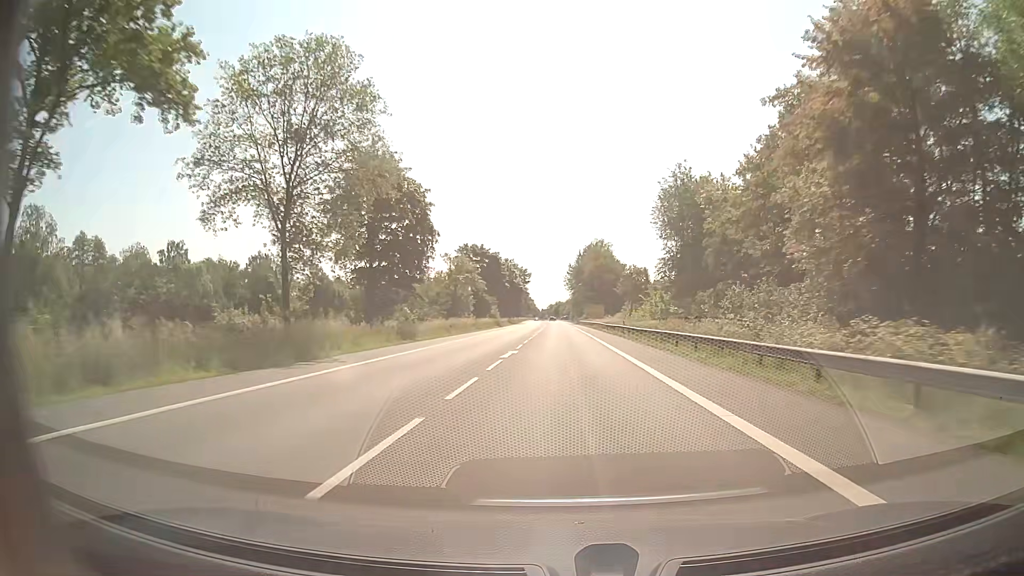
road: secondary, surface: asphalt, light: Day
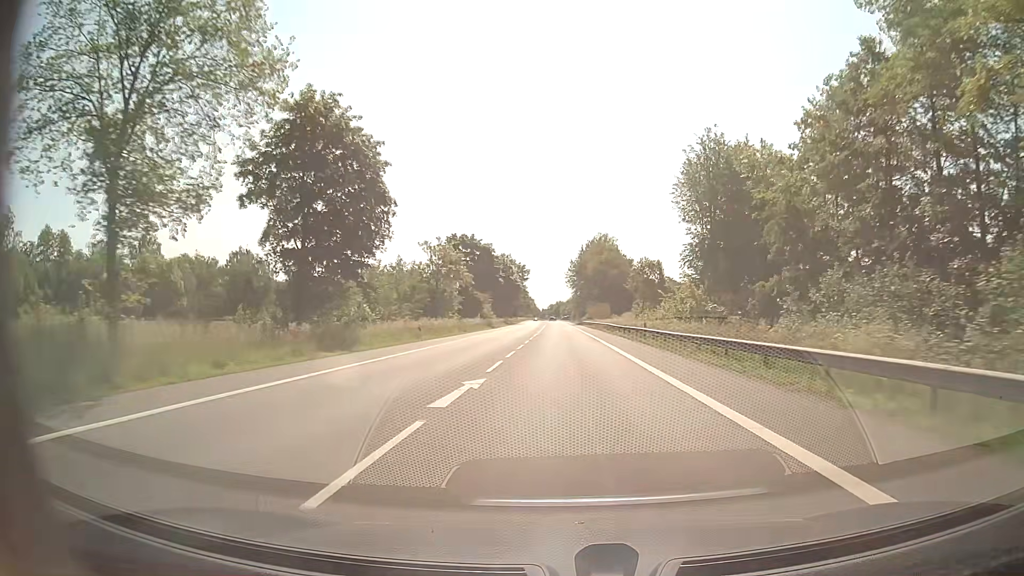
(0.0, +12.5) m; 0°
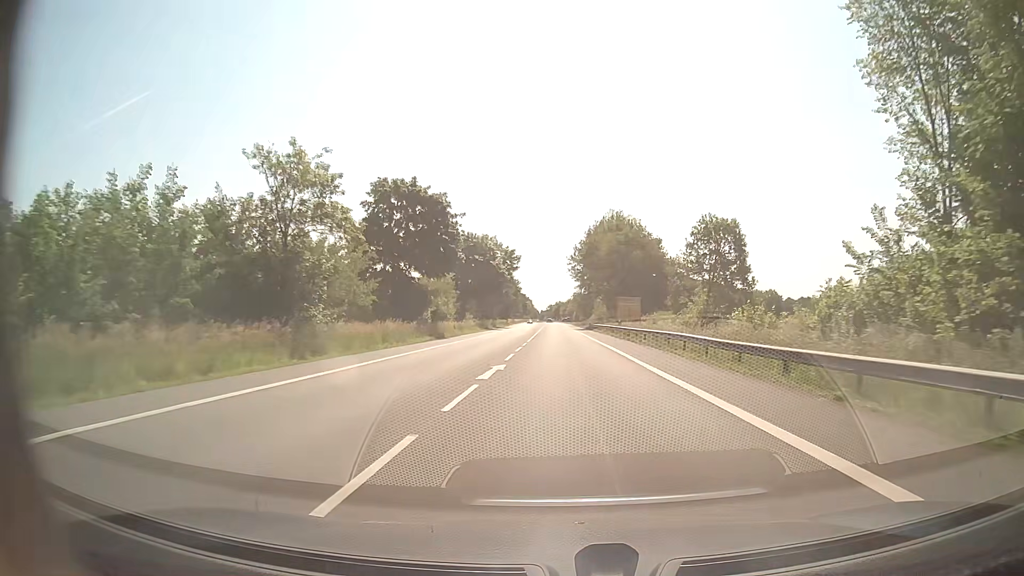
(-0.2, +37.5) m; 0°
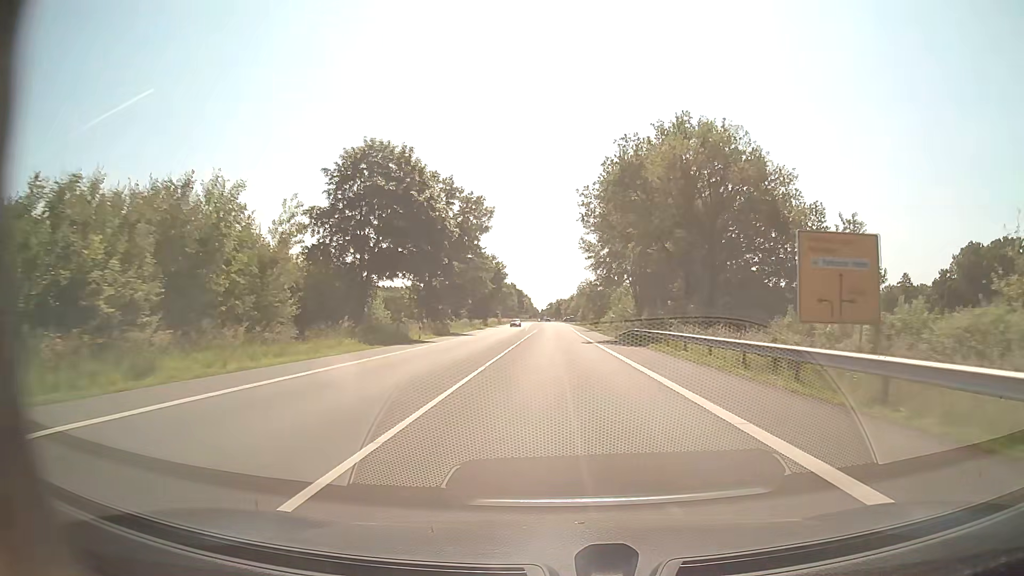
(0.0, +50.0) m; 0°
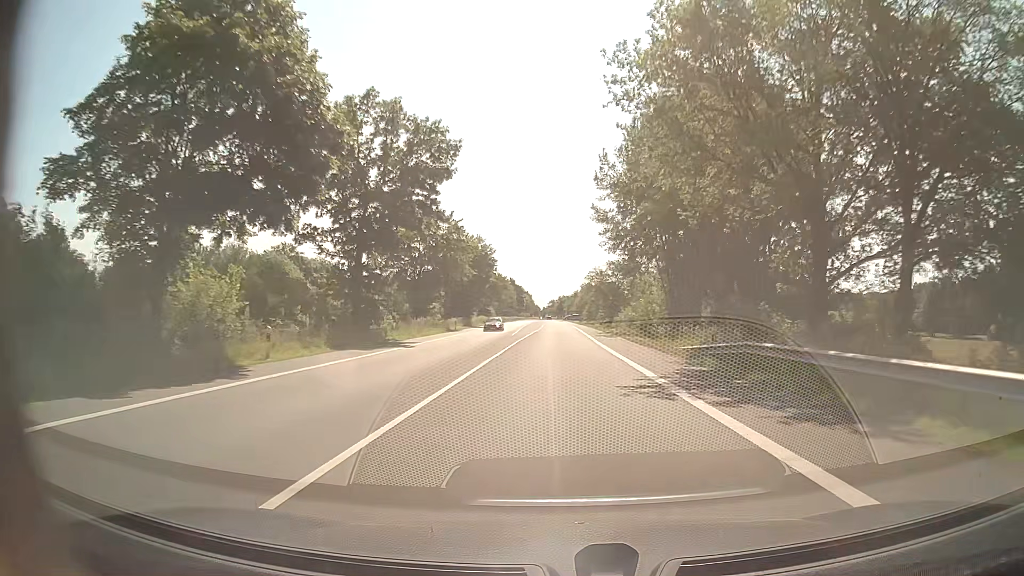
(0.0, +25.0) m; 0°
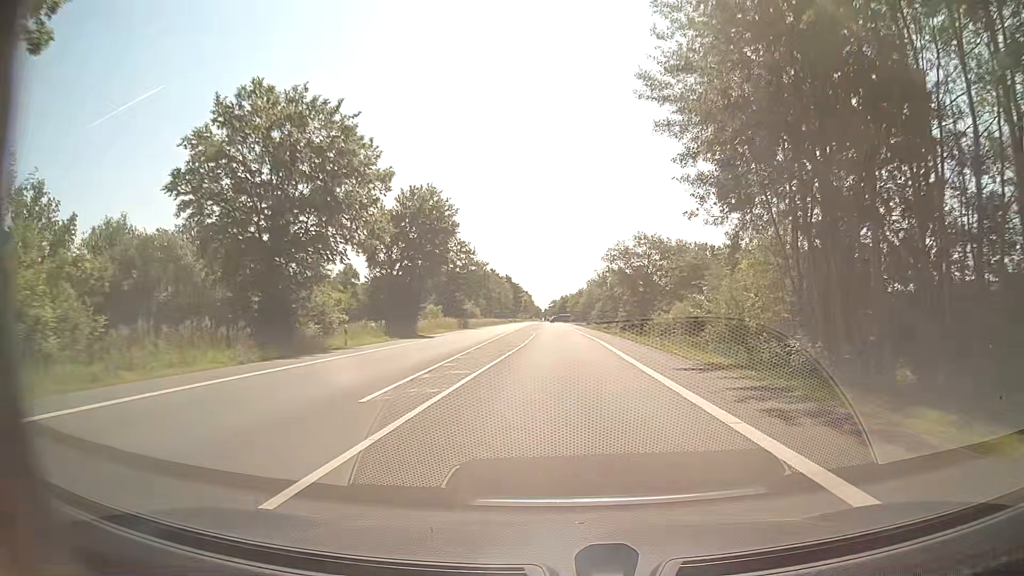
(-0.1, +37.5) m; 0°
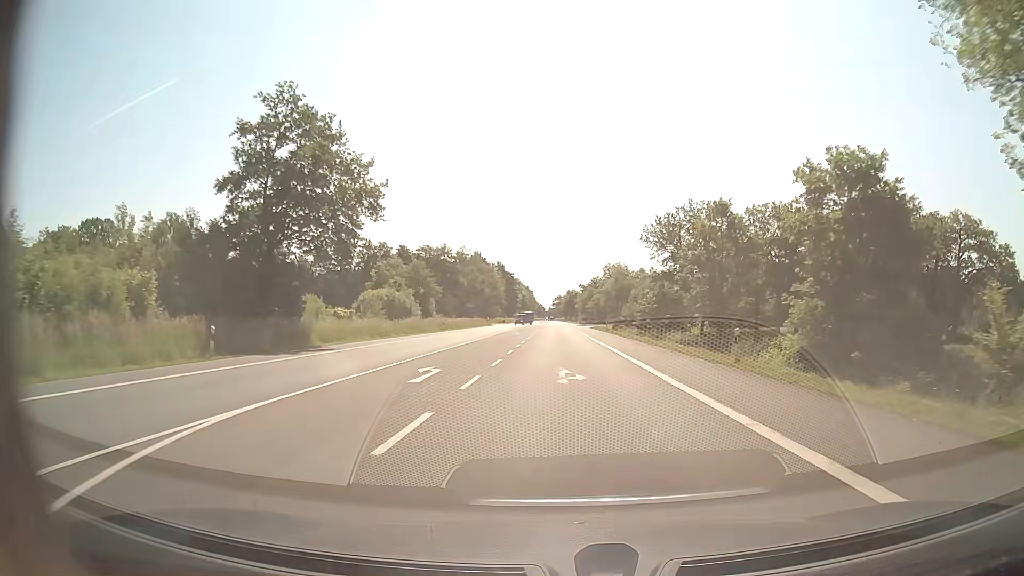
(-0.2, +62.5) m; 0°
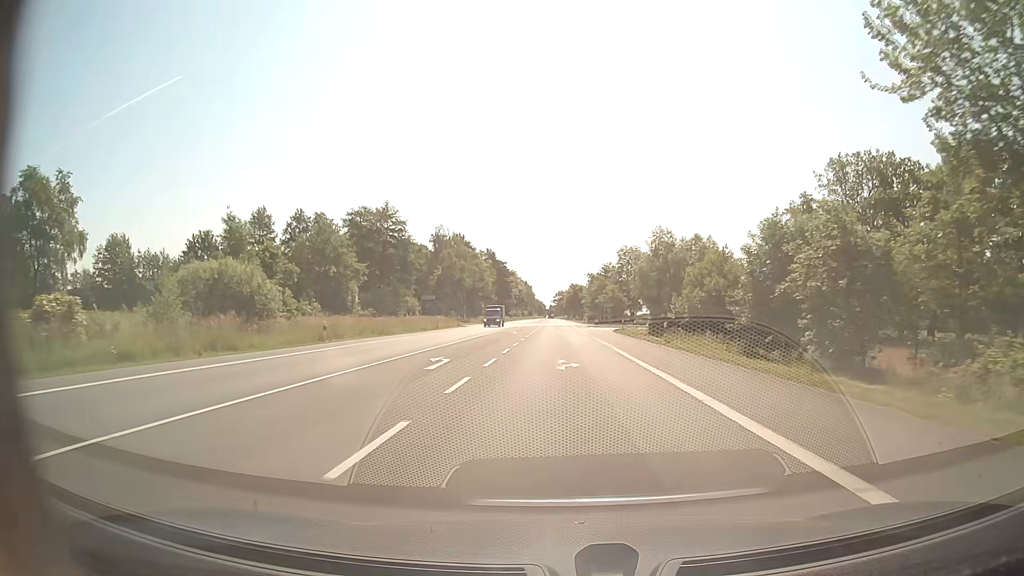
(-0.1, +37.5) m; 0°
(0, +10) (0, +20) (0, +30) (0, +40) (0, +50) (0, +60) (0, +70) (0, +80) (0, +90) (0, +100) m
